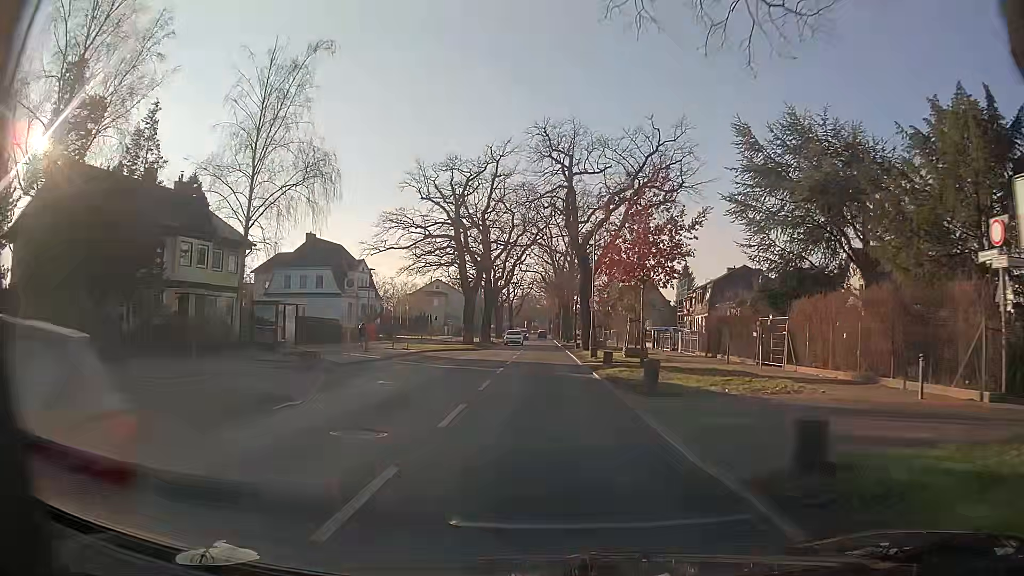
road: secondary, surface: asphalt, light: Day
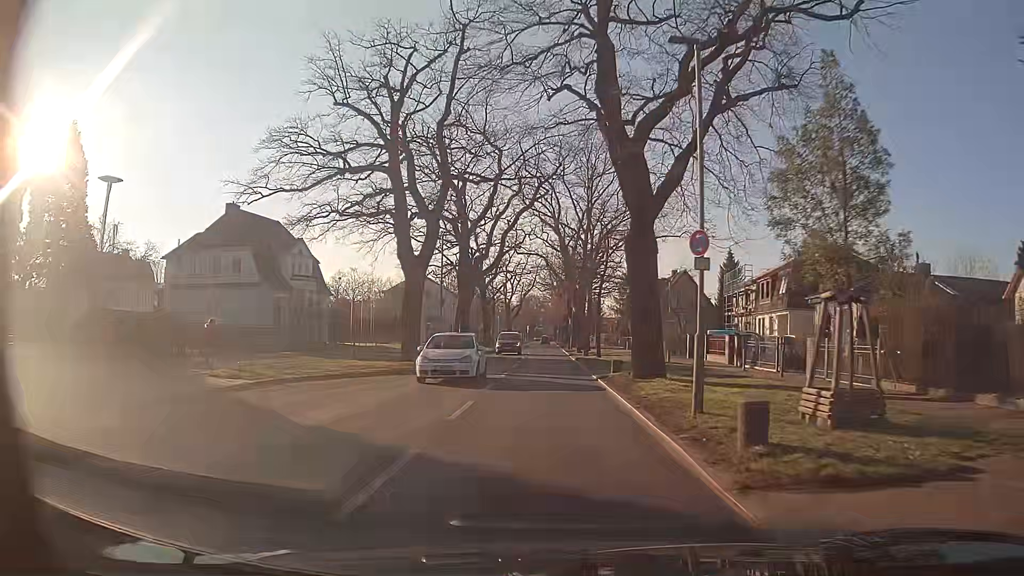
(-0.2, +23.0) m; -1°
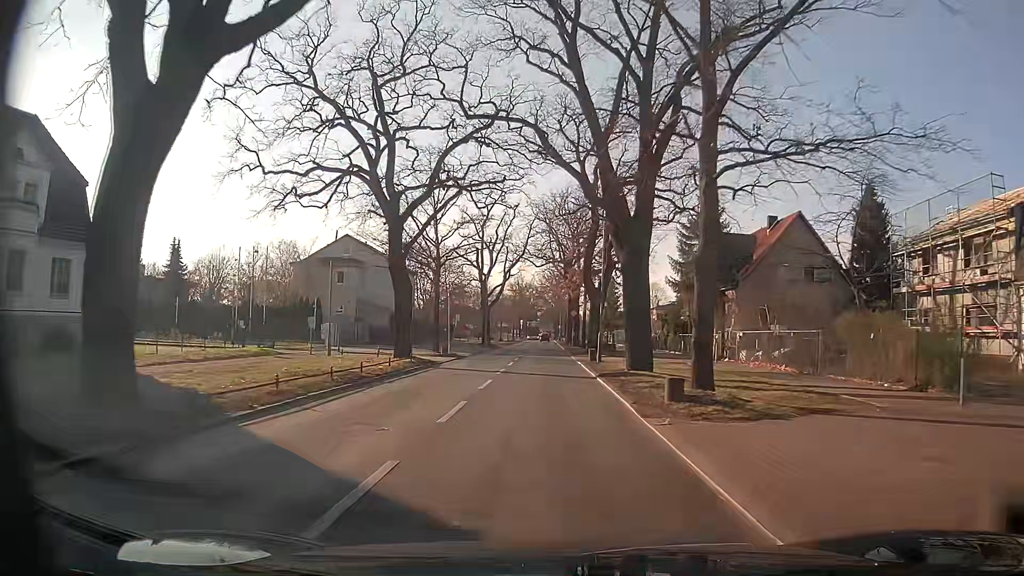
(+0.3, +37.2) m; +1°
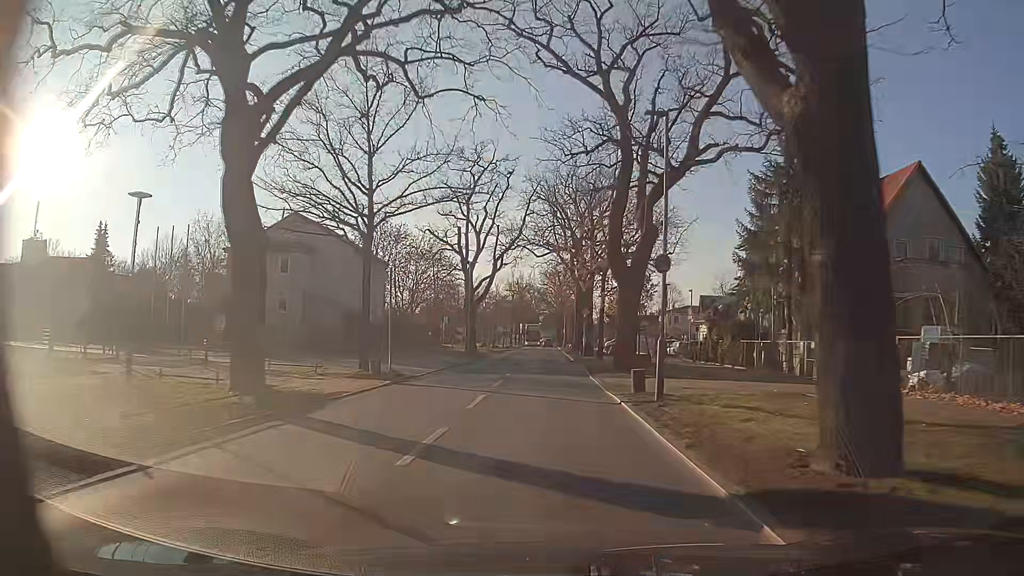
(-0.1, +15.1) m; -2°
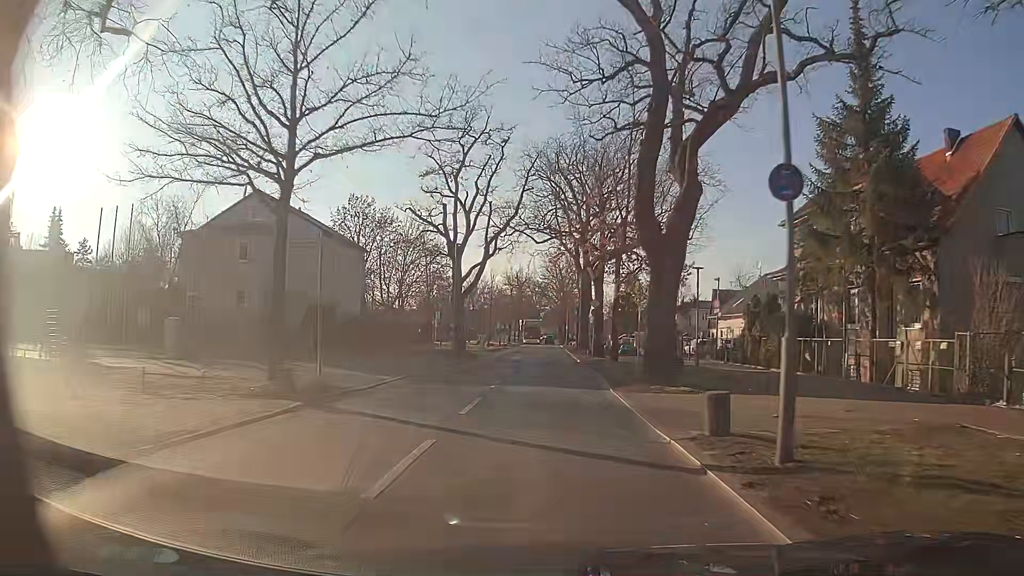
(+0.1, +7.5) m; +1°
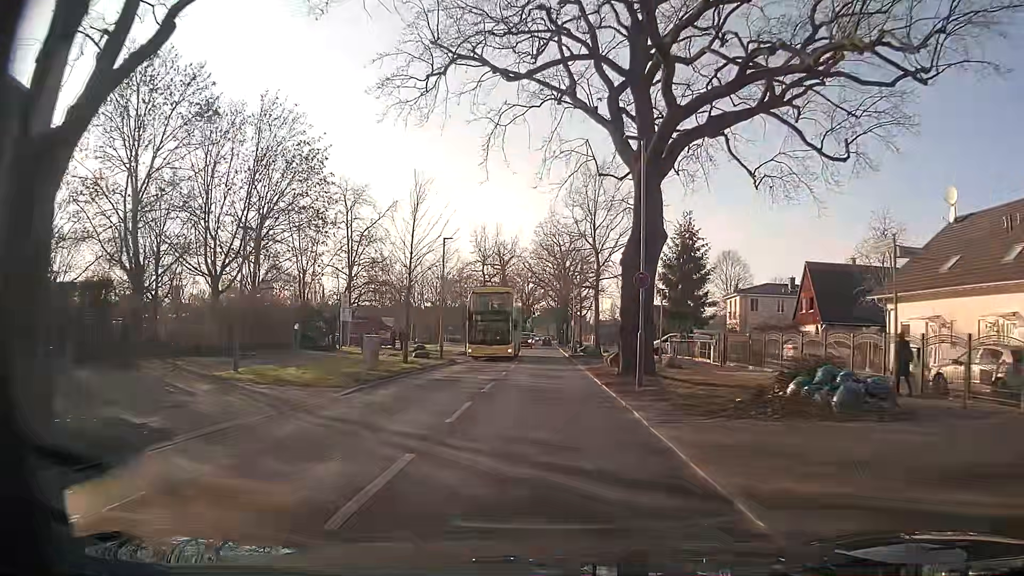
(0.0, +37.3) m; -1°
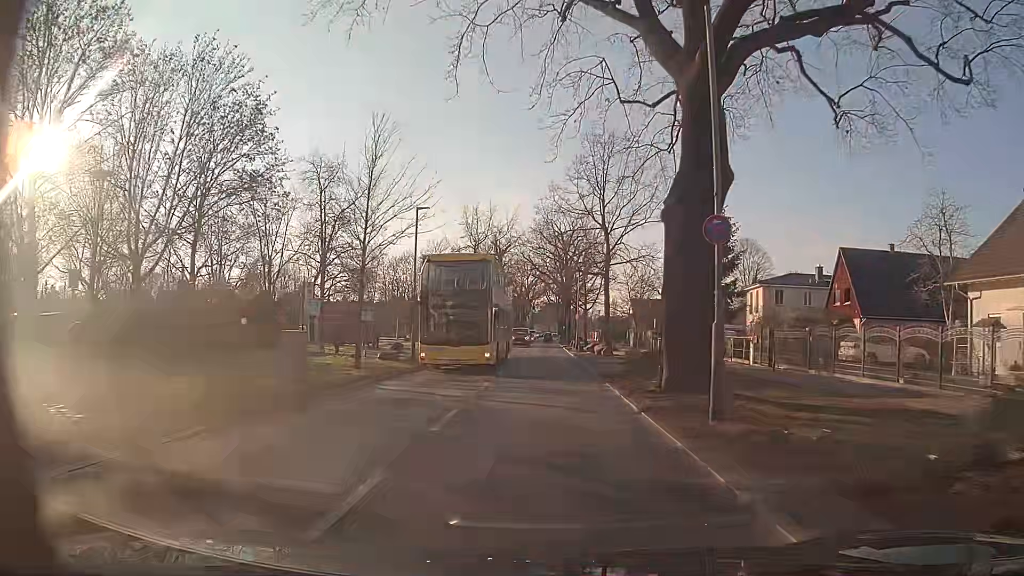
(+0.1, +7.5) m; 0°
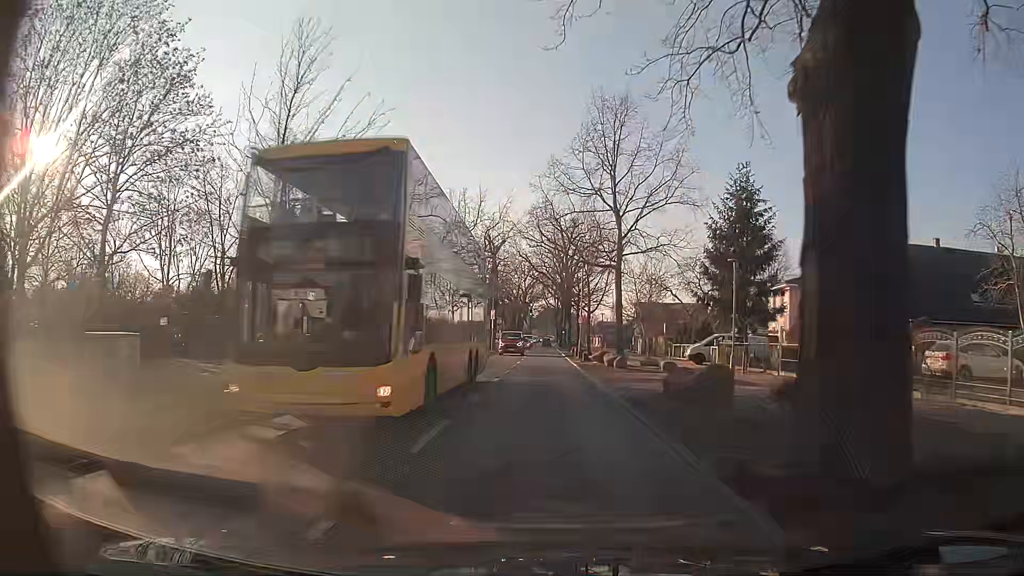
(0.0, +7.5) m; 0°
(0, +10) (0, +20) (0, +30) (0, +40) (0, +50) (0, +60) (0, +70) (0, +80) (0, +90) (0, +100) m
